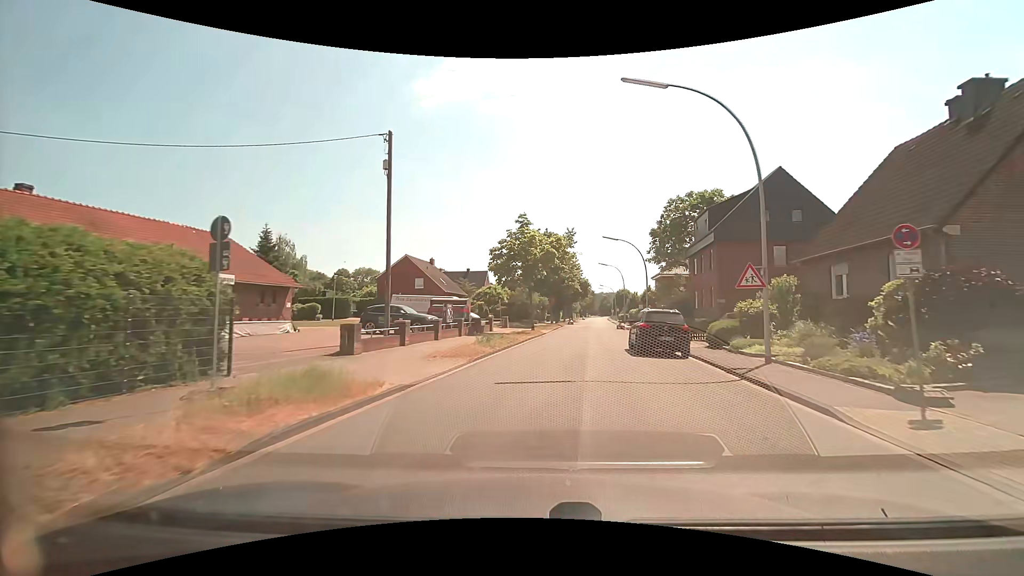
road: secondary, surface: paved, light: Day
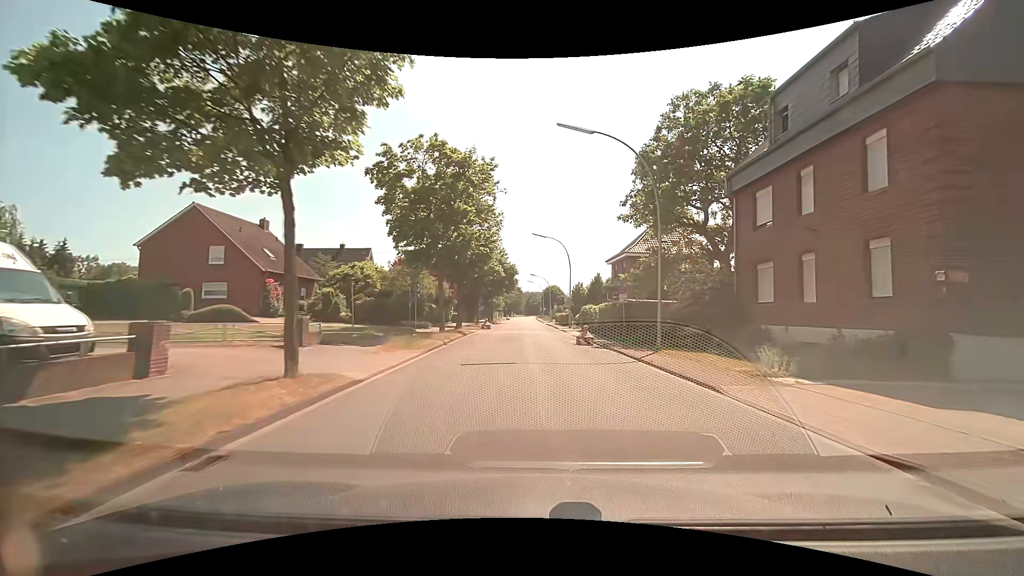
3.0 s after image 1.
(+2.7, +28.8) m; +9°
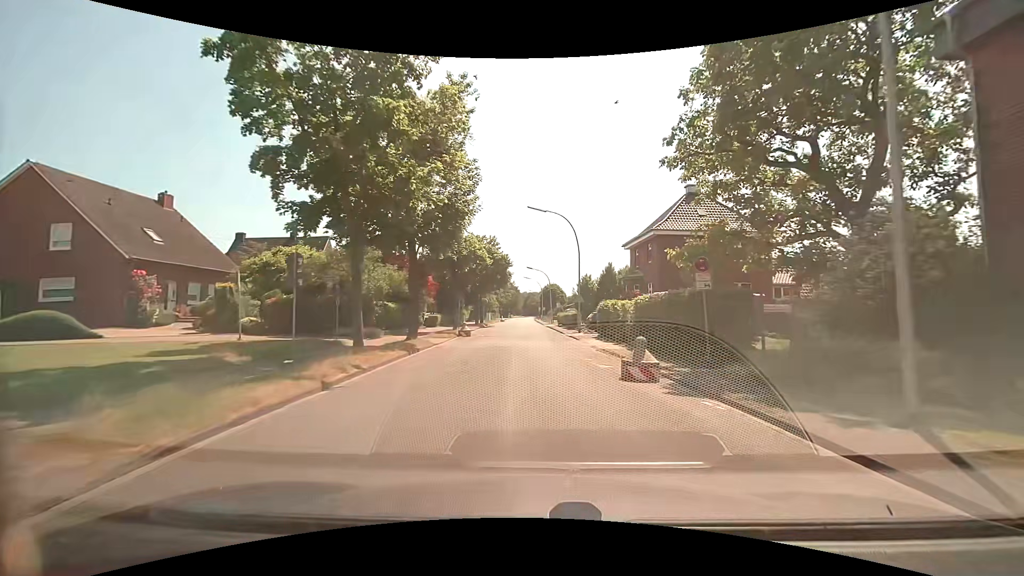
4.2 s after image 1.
(+0.1, +12.7) m; 0°
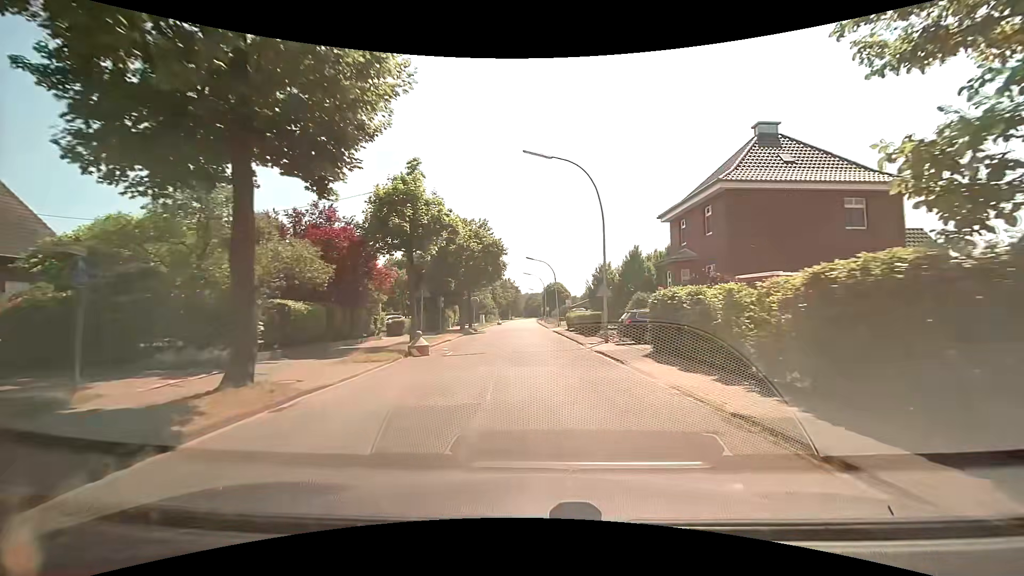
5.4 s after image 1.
(0.0, +13.0) m; 0°
(0, +10) (0, +20) (0, +30) (0, +40) (-1, +50) (-1, +60) (-1, +70) (-1, +80) (-1, +90) (-1, +100) m
